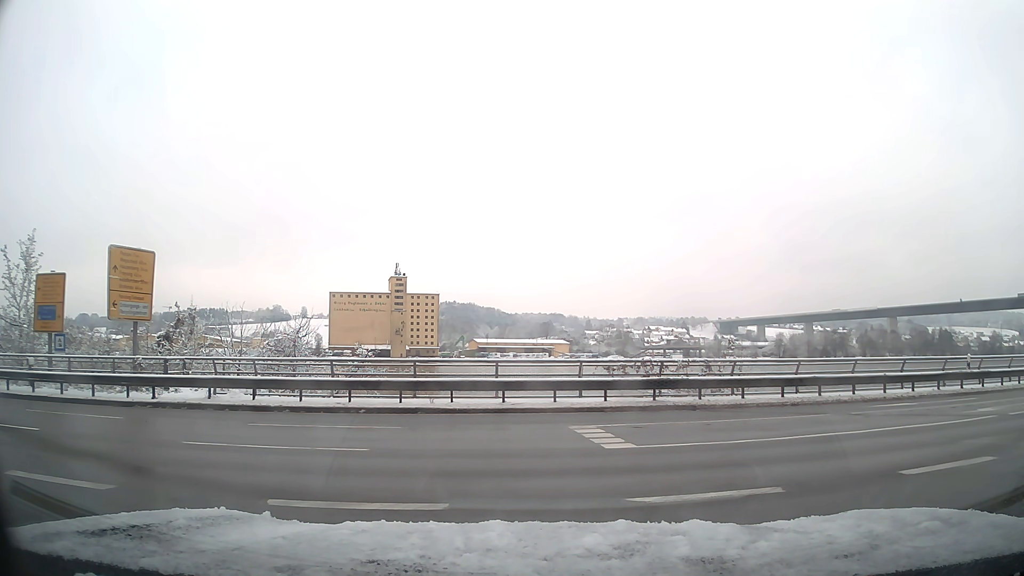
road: tertiary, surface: asphalt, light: Day
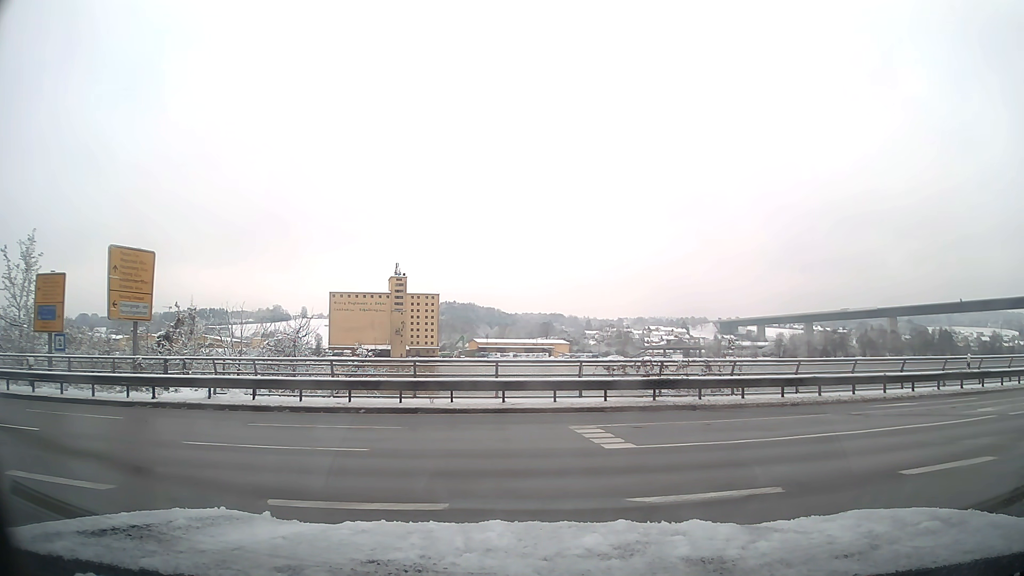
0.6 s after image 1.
(0.0, 0.0) m; 0°
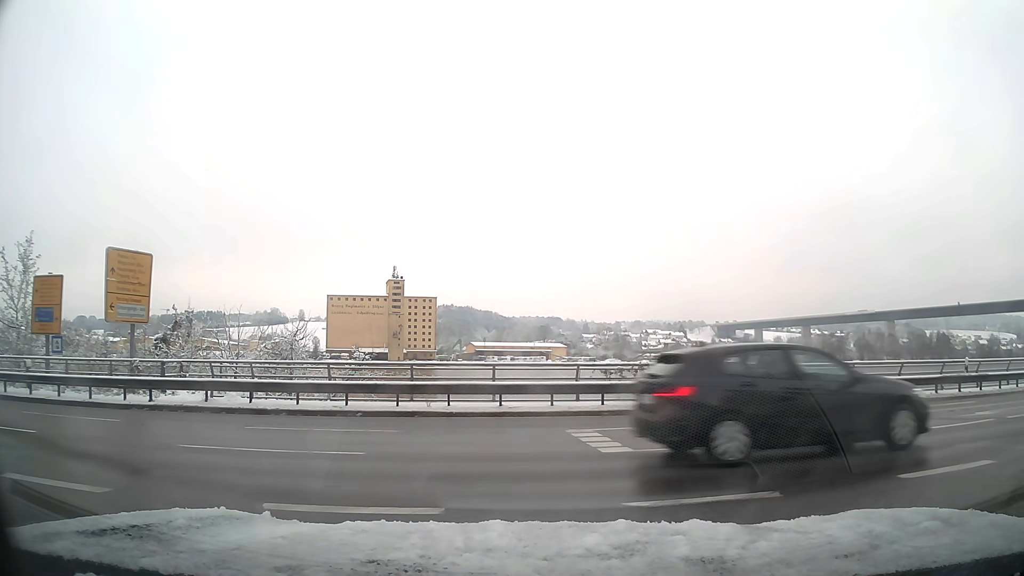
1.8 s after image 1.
(0.0, 0.0) m; 0°
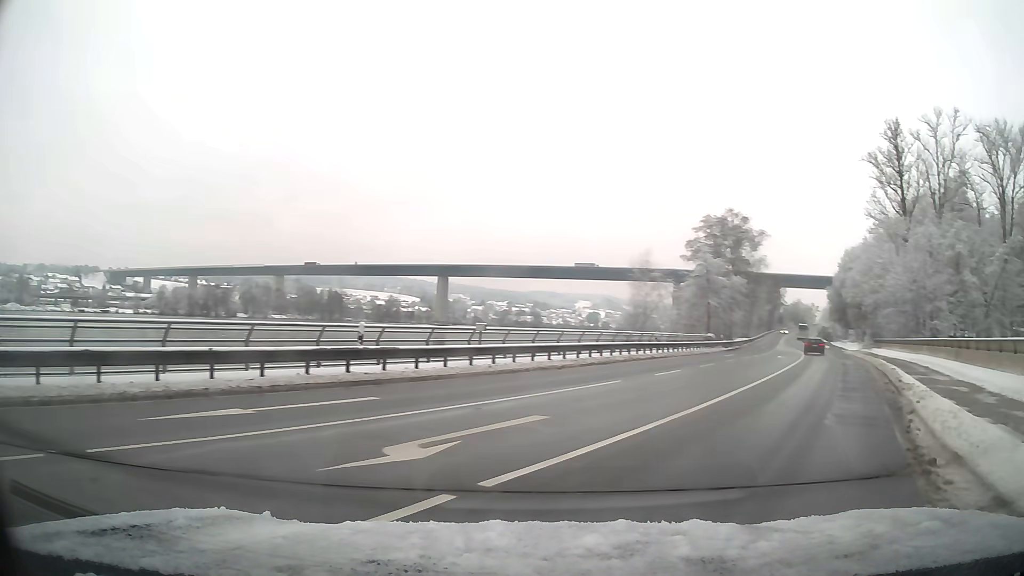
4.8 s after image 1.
(+5.5, +7.1) m; +65°
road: primary
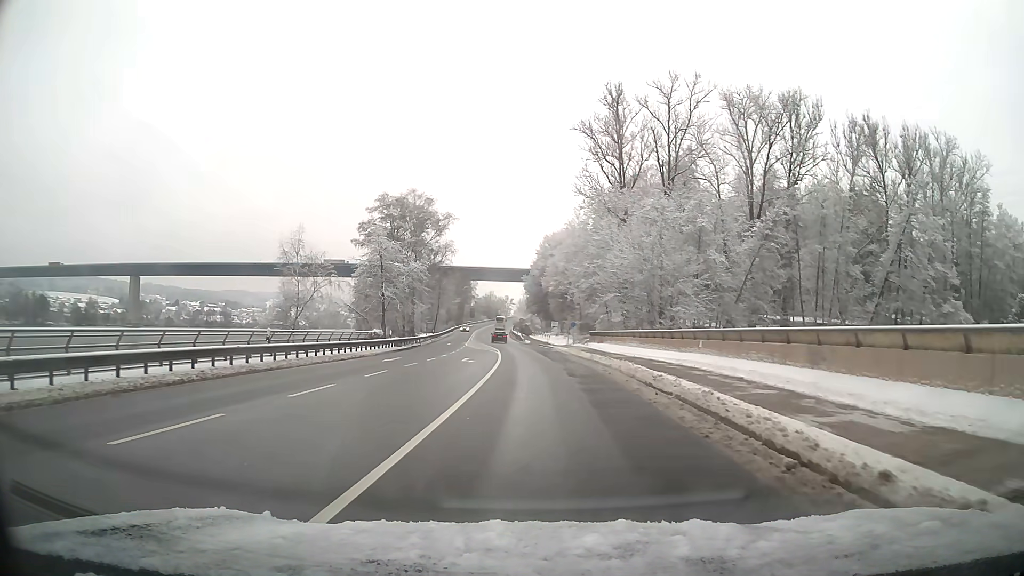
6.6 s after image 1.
(+3.7, +13.7) m; +21°
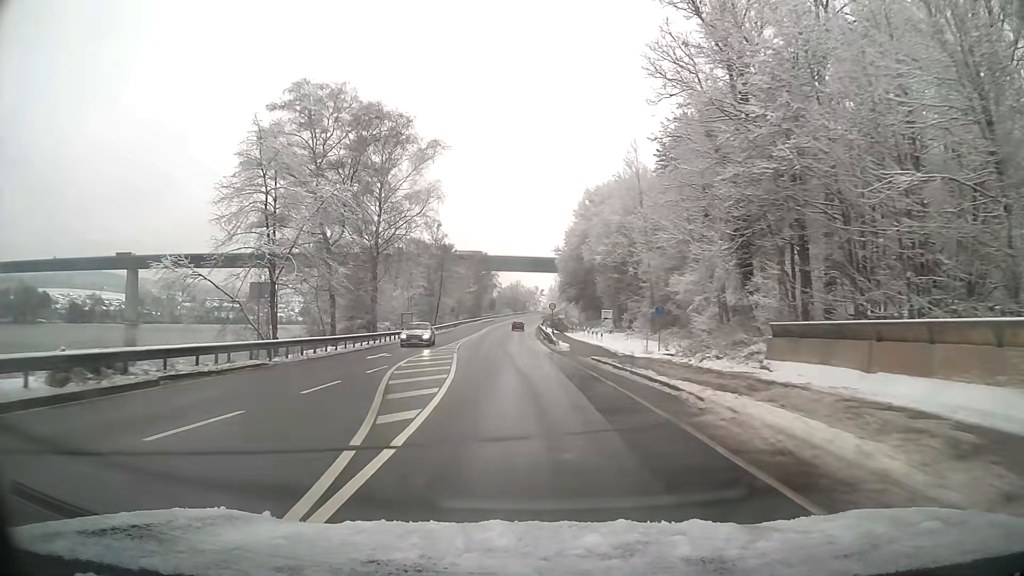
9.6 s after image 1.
(-0.7, +42.8) m; -3°
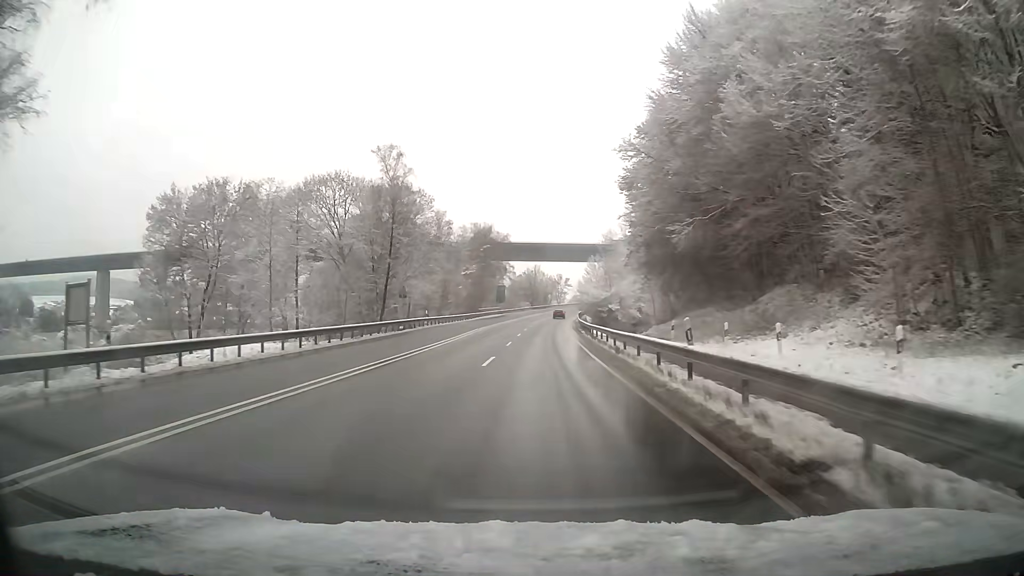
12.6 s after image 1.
(-1.0, +56.4) m; -1°
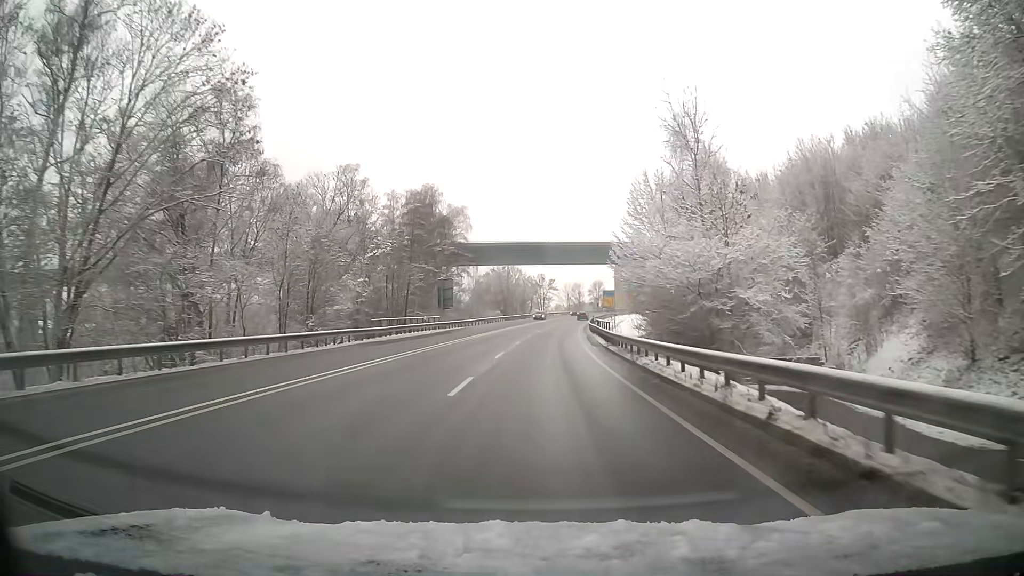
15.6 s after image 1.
(+1.0, +54.3) m; +2°
